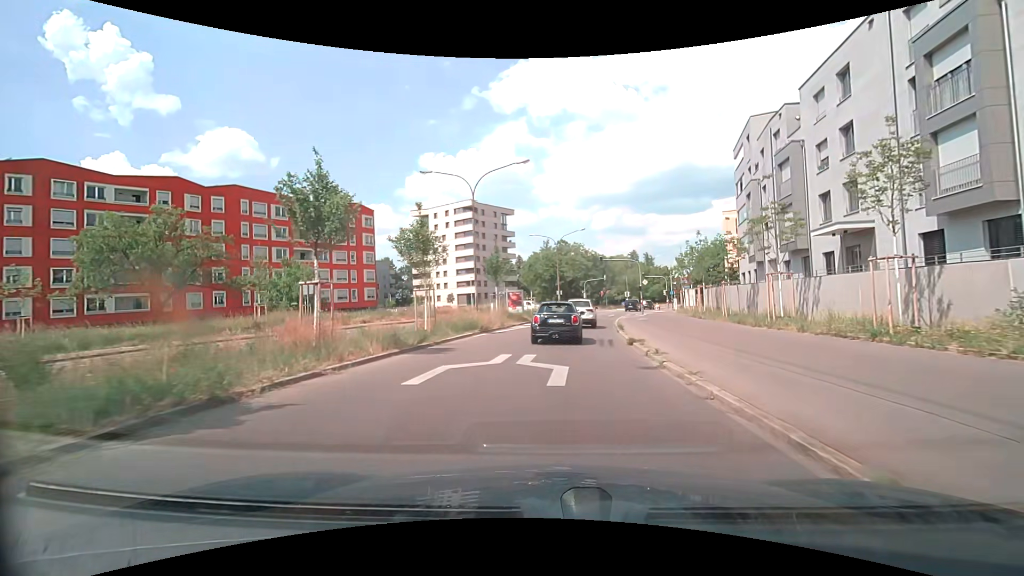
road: secondary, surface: asphalt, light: Day
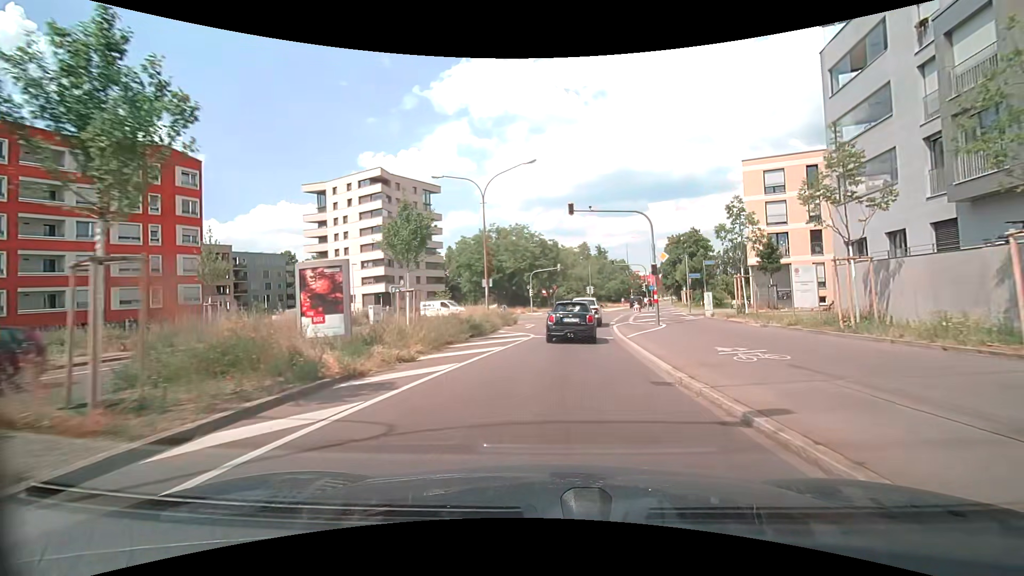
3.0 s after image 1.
(+1.4, +27.7) m; +6°
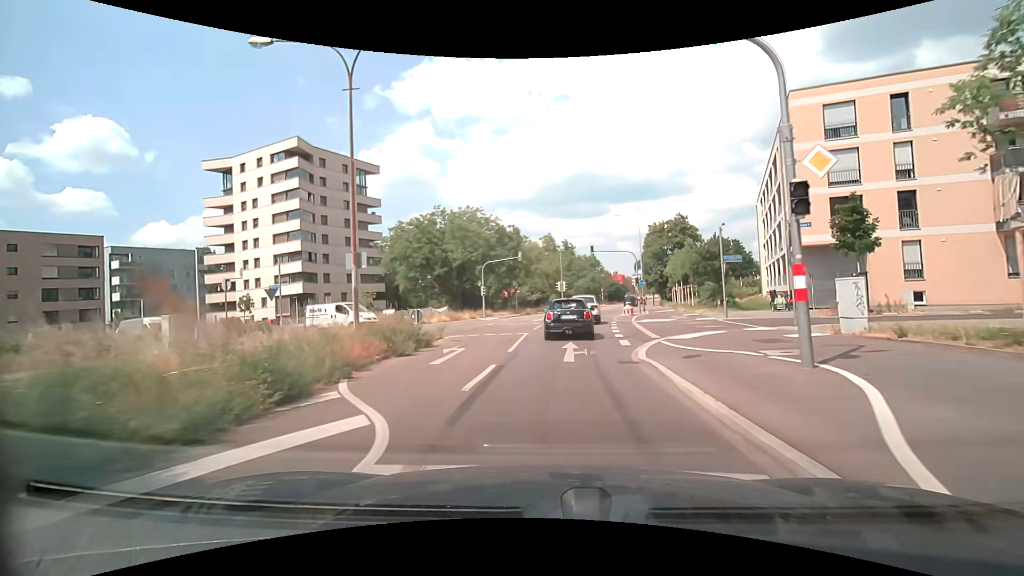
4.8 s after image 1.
(+0.6, +16.5) m; +4°
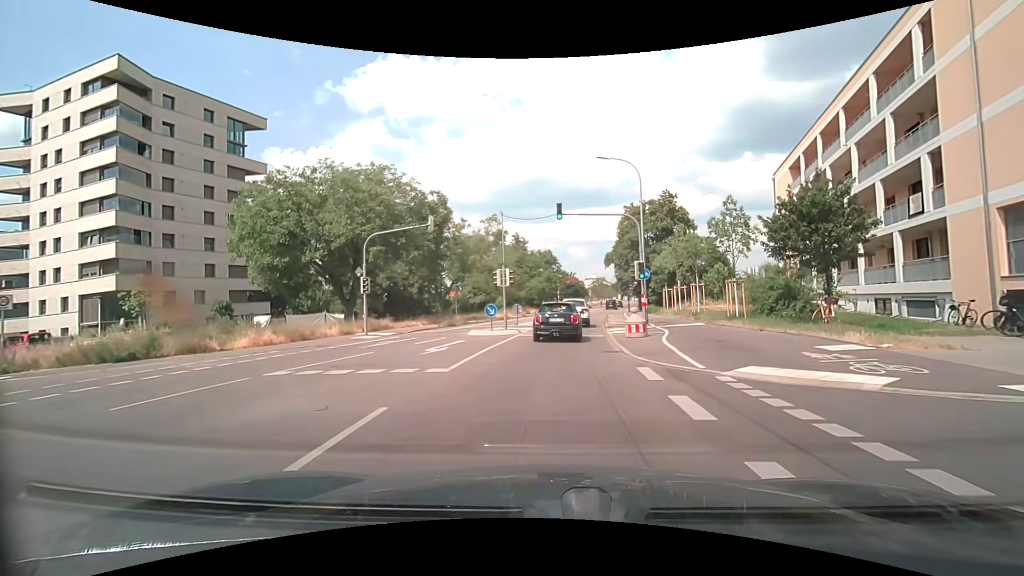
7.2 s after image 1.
(+1.1, +21.1) m; +6°
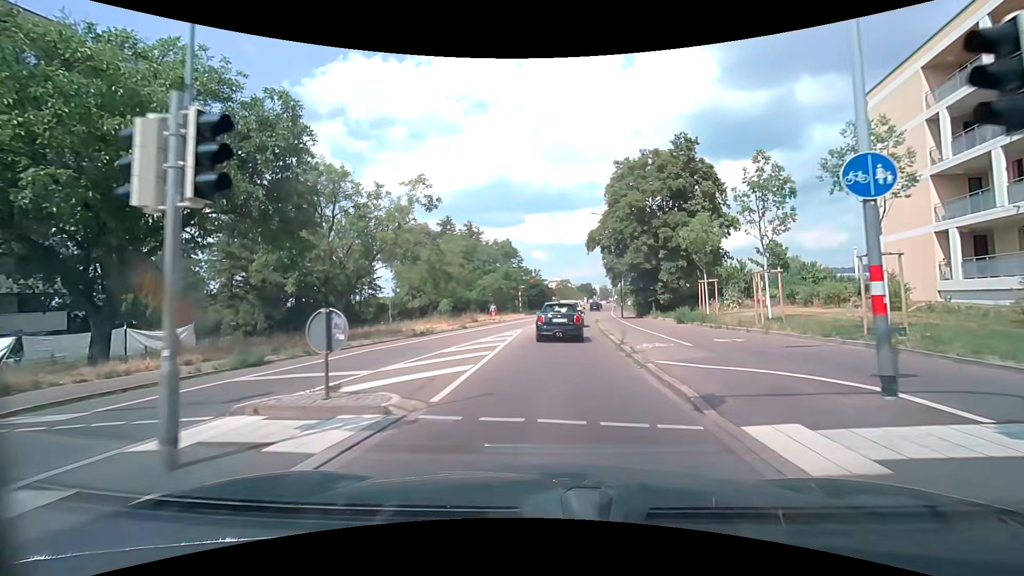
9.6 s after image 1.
(+0.7, +21.2) m; +4°
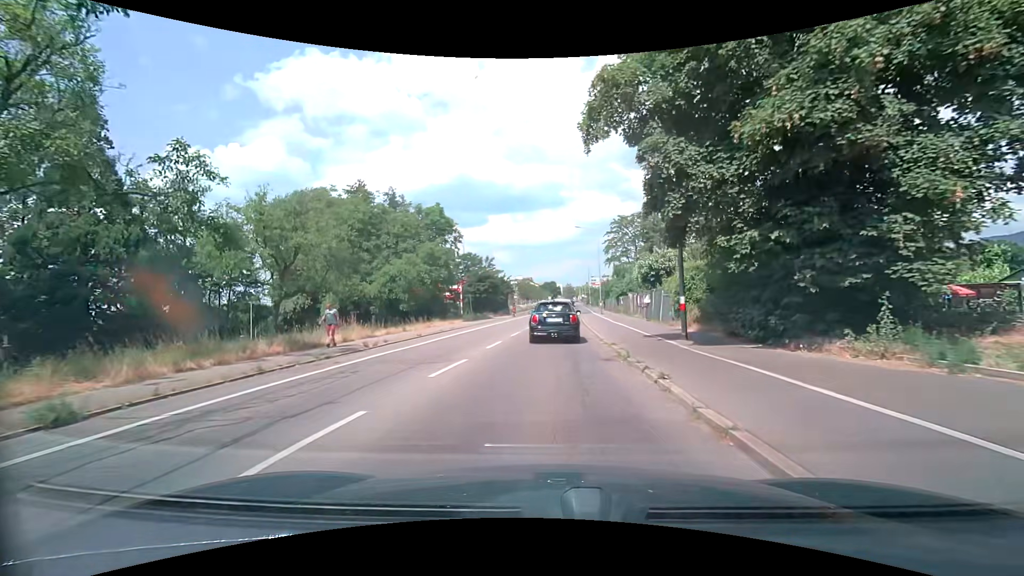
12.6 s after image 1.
(+1.0, +28.0) m; +4°
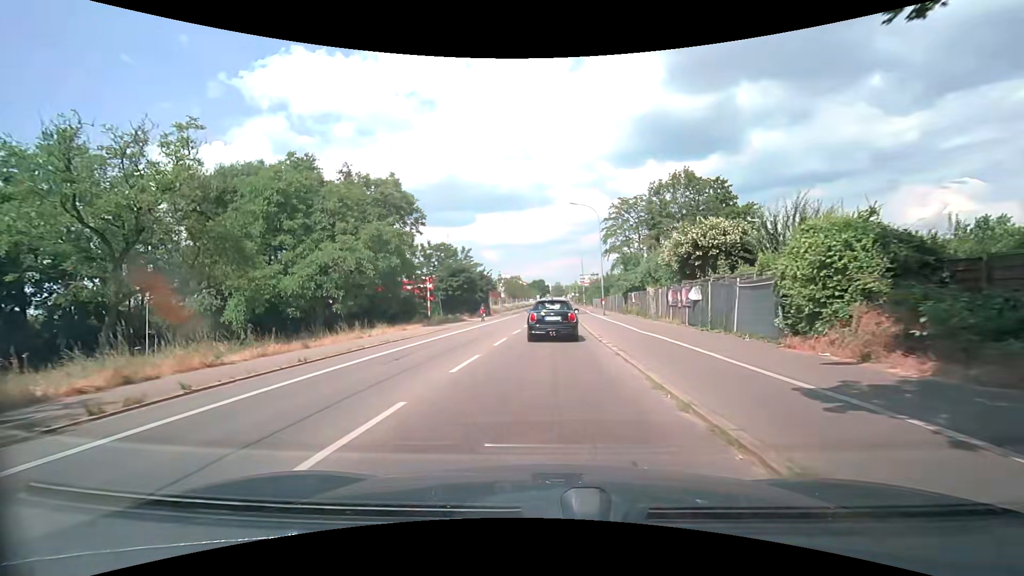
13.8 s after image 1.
(+0.1, +11.6) m; +1°
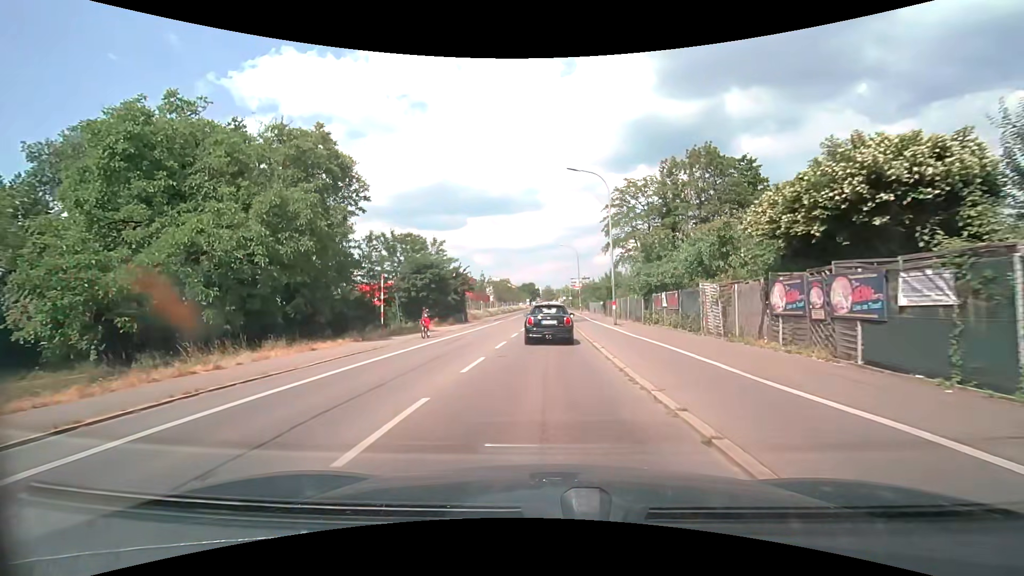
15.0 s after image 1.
(+0.1, +11.4) m; +1°
(0, +10) (0, +20) (0, +30) (0, +40) (+1, +50) (+1, +60) (+1, +70) (+1, +80) (+1, +90) (+1, +100) m
